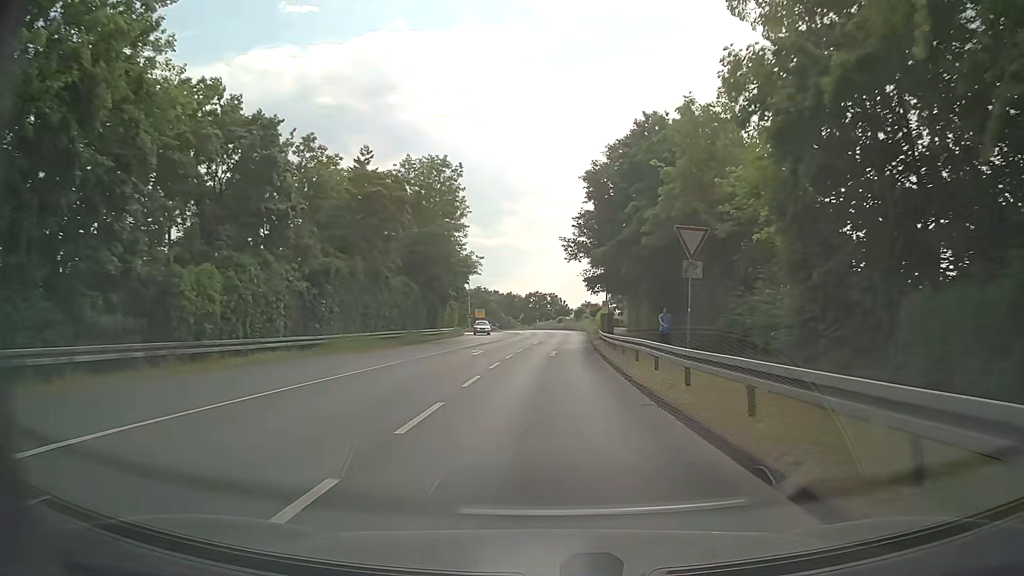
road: unclassified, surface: asphalt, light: Day
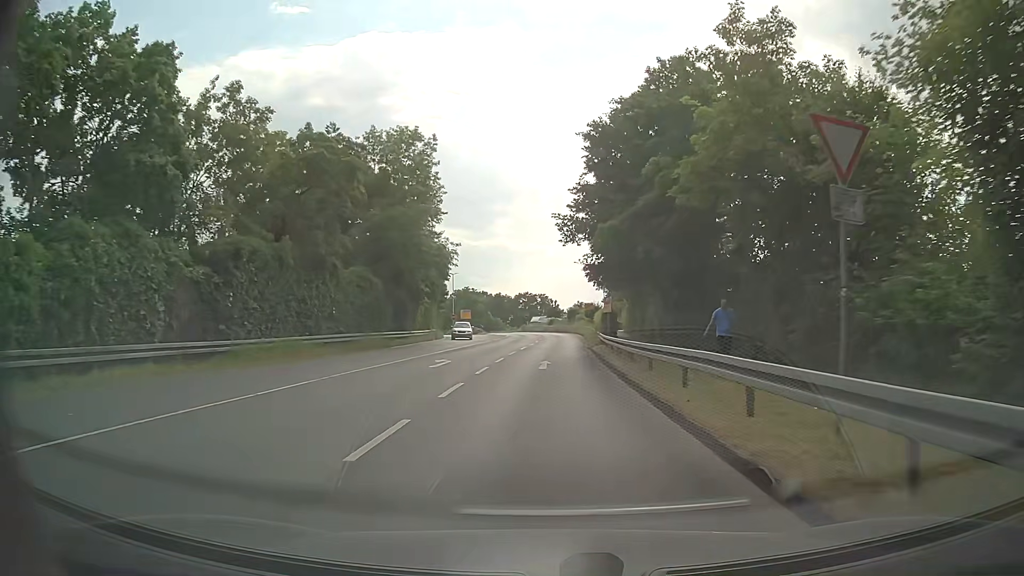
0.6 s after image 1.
(+0.1, +8.2) m; +1°
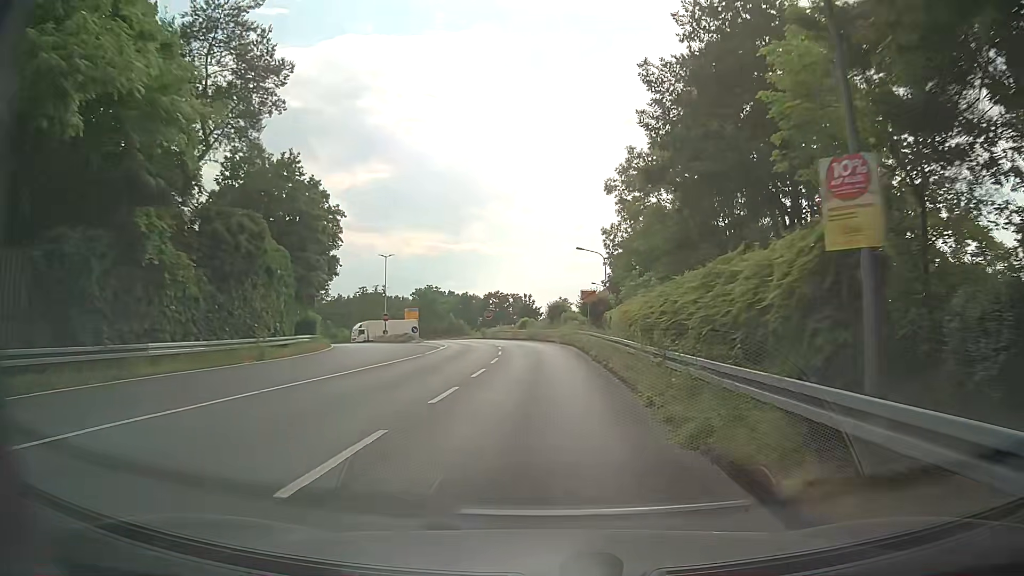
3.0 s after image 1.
(+0.7, +31.4) m; +2°
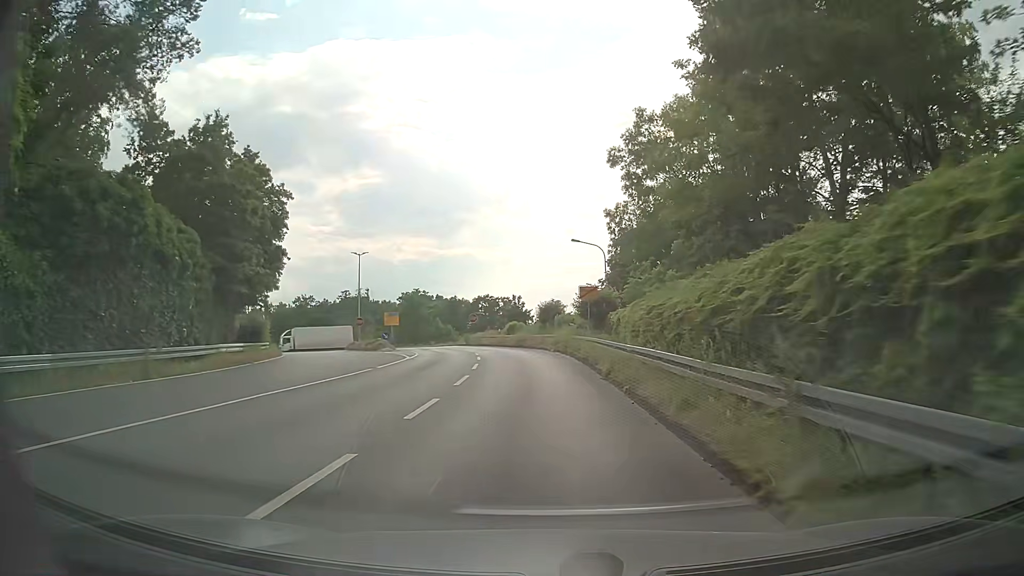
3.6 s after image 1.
(+0.1, +7.6) m; +1°
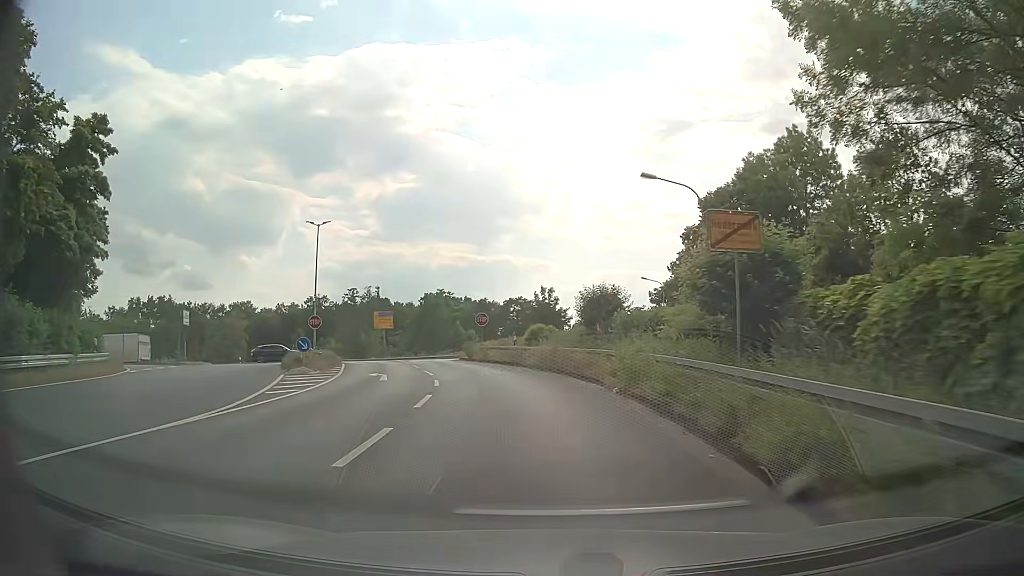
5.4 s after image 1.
(0.0, +22.0) m; -2°
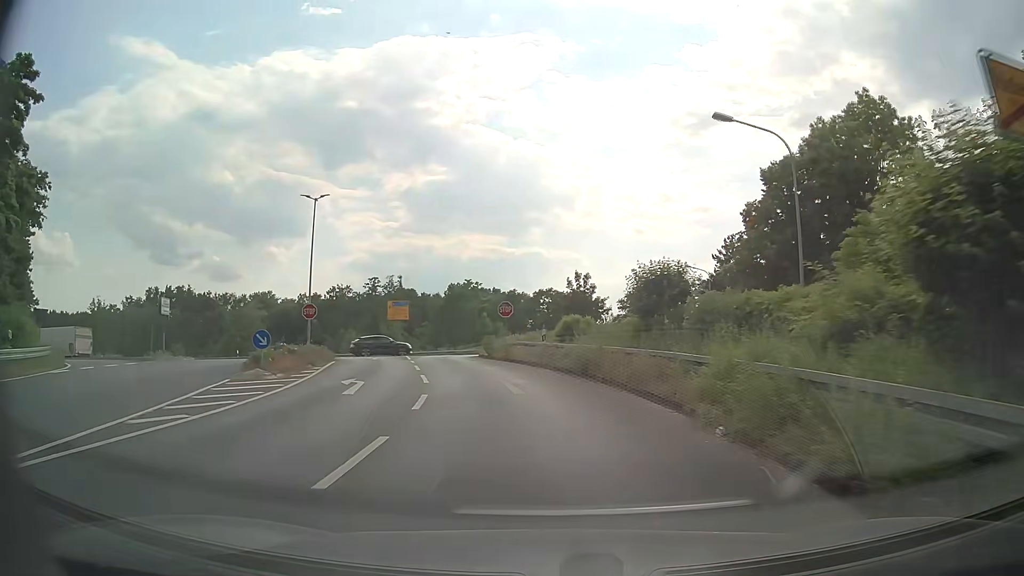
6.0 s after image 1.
(-0.2, +6.9) m; -3°
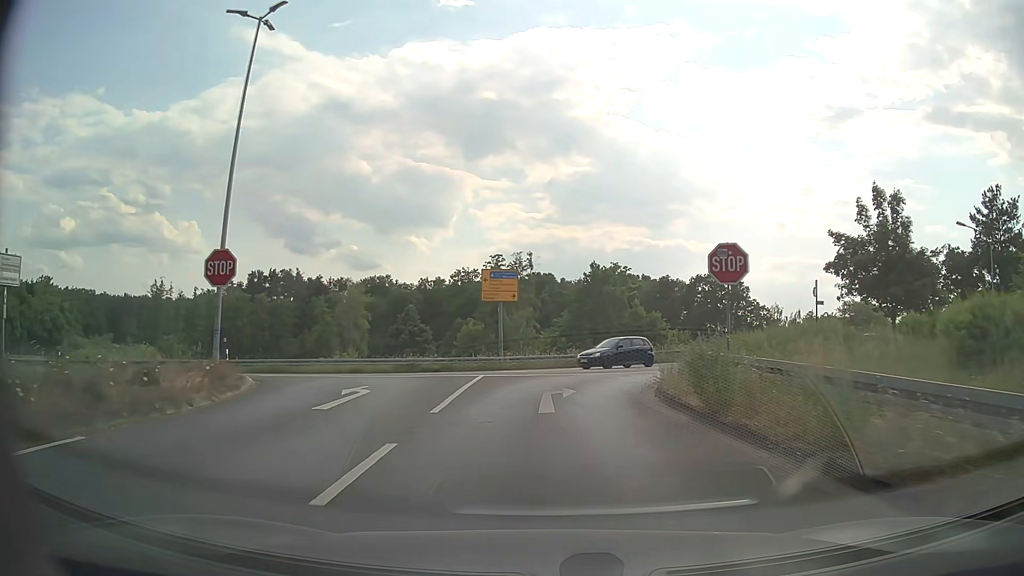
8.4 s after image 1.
(-2.6, +24.6) m; -12°
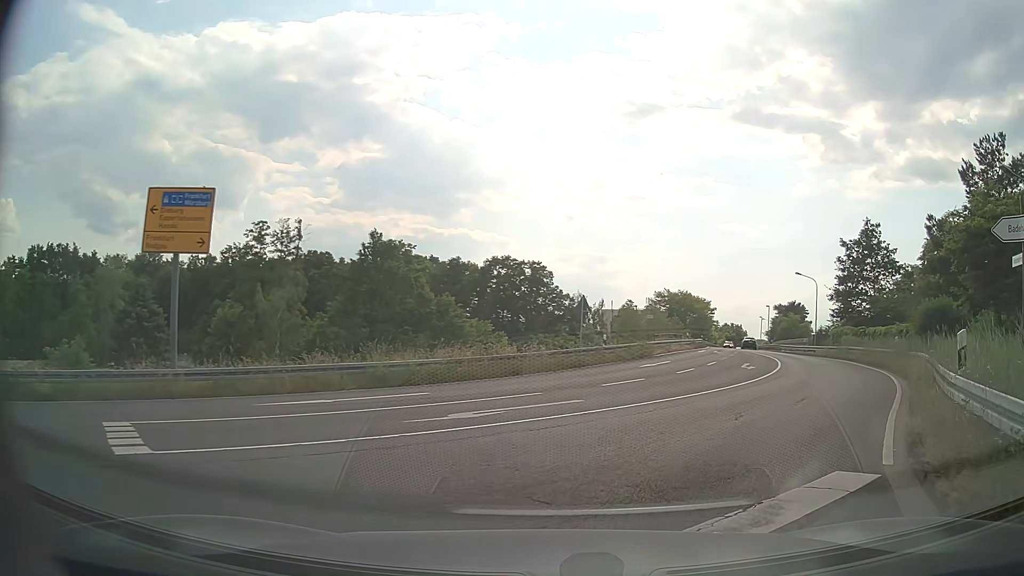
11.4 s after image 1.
(+1.2, +18.3) m; +18°
(+2, +10) (+7, +19) (+11, +28) (+14, +37) (+17, +47) (+19, +56) (+22, +66) (+24, +76) (+26, +86) (+29, +95) m
